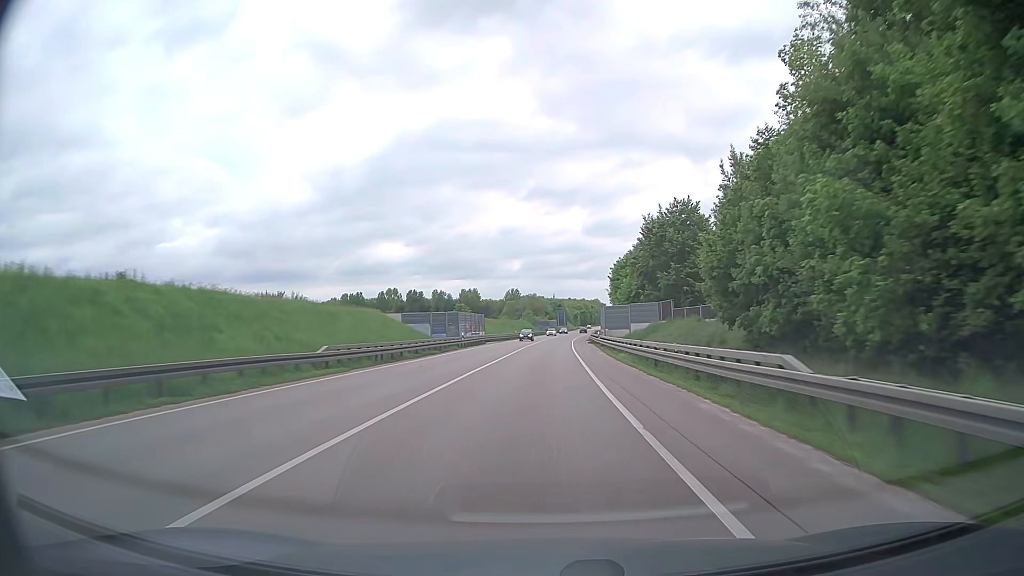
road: trunk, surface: asphalt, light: Day
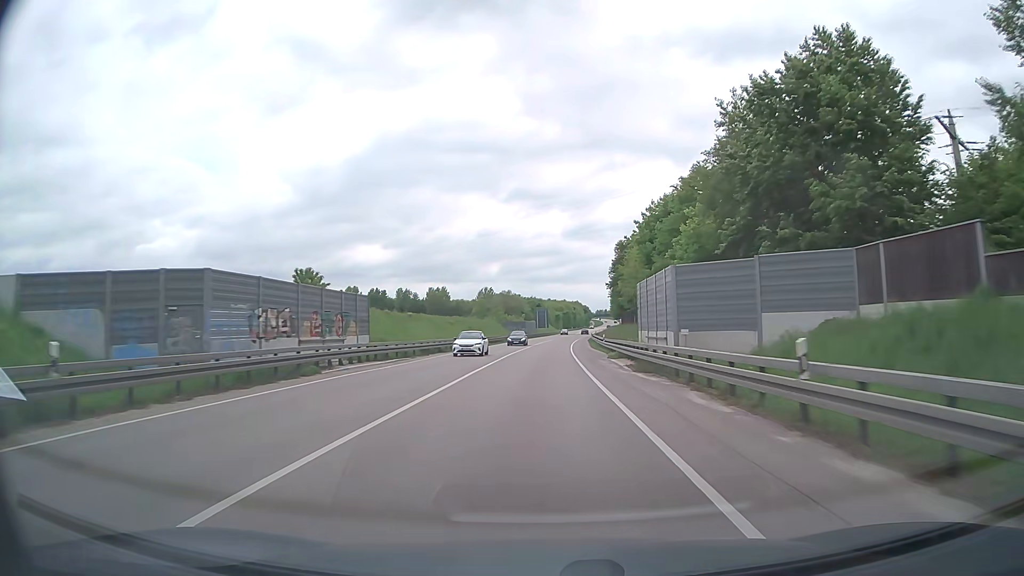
(+0.7, +47.3) m; +2°
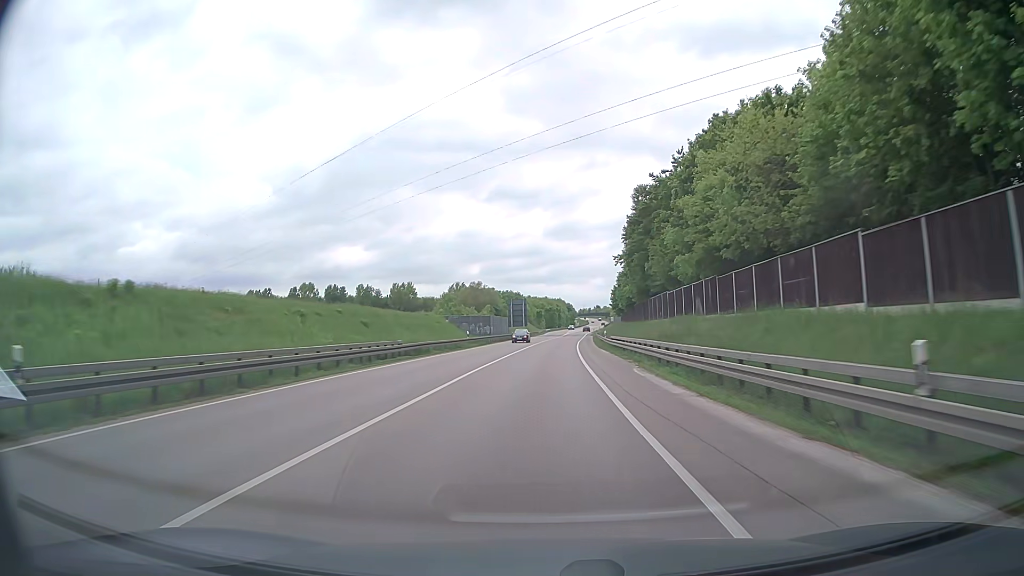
(+0.5, +47.3) m; +1°
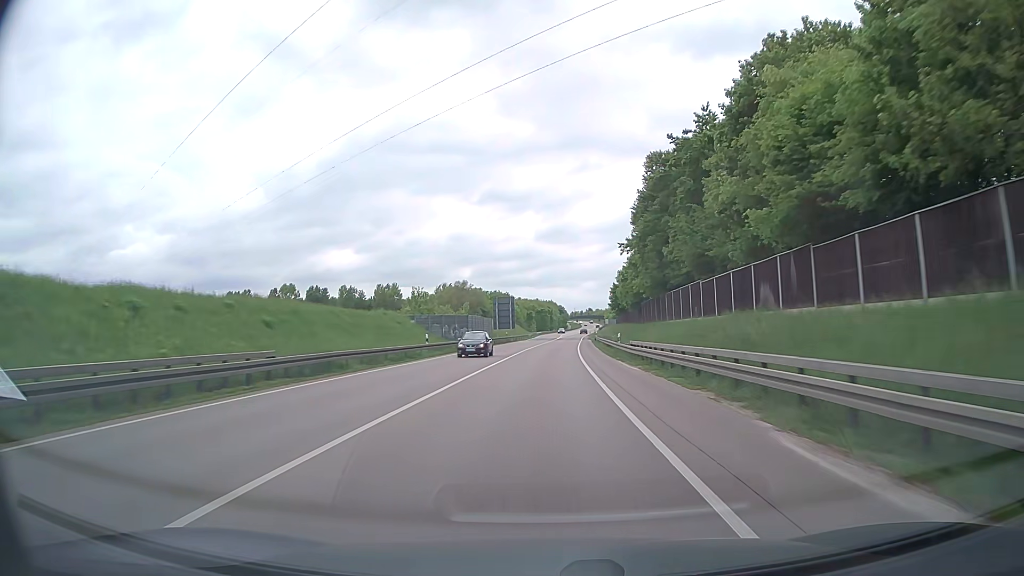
(+0.2, +15.8) m; +1°
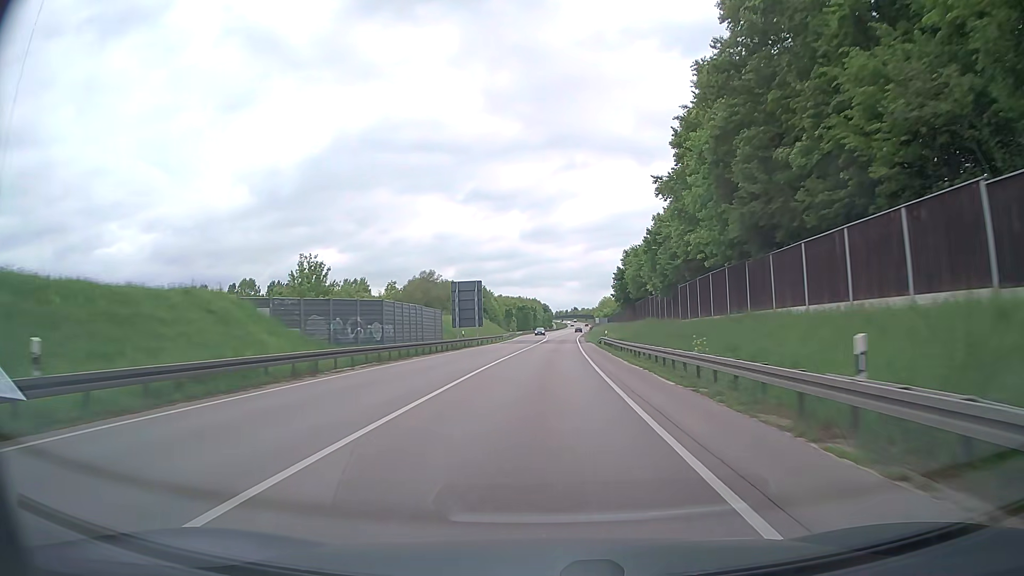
(+0.3, +31.5) m; +1°
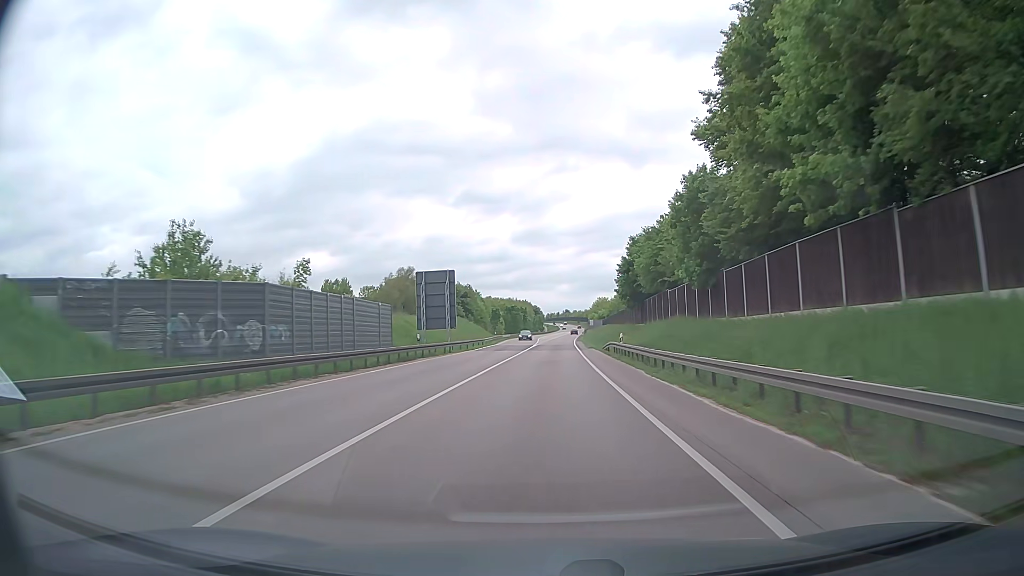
(+0.2, +15.8) m; +1°
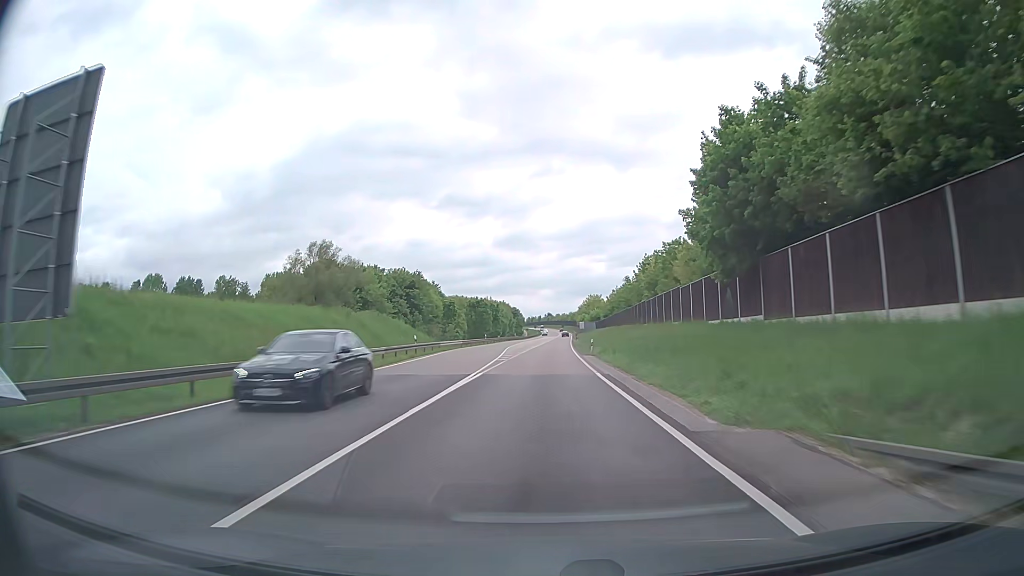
(+0.9, +47.4) m; +2°
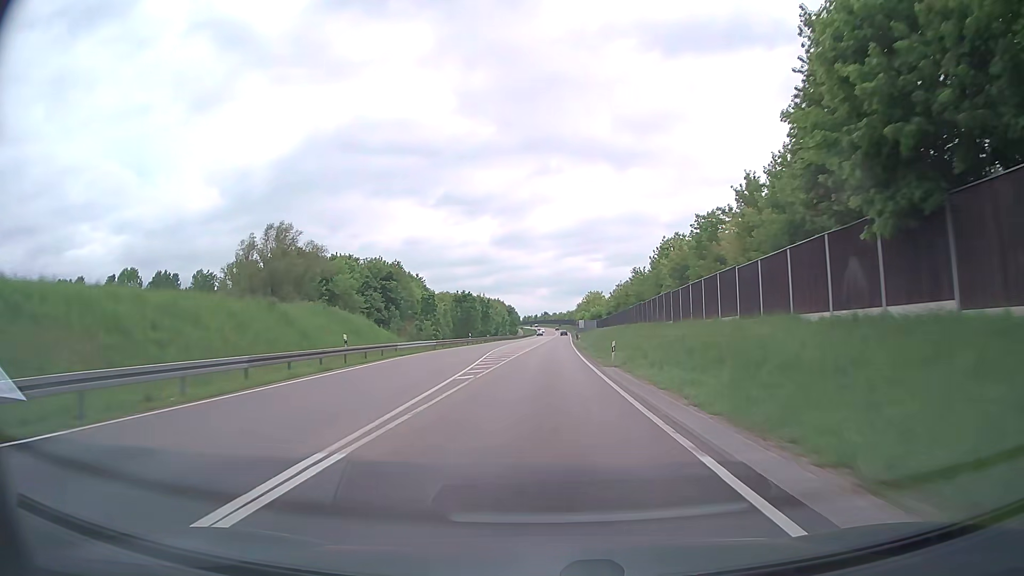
(0.0, +15.8) m; 0°
(0, +10) (0, +20) (0, +30) (0, +40) (0, +50) (+1, +60) (+1, +70) (+1, +80) (+2, +90) (+2, +100) m
